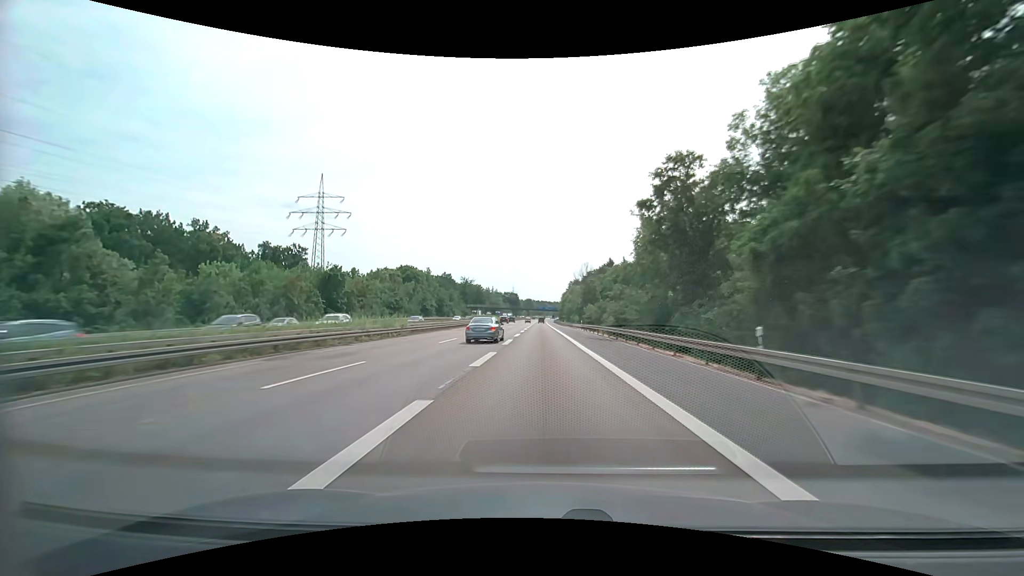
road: motorway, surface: asphalt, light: Day
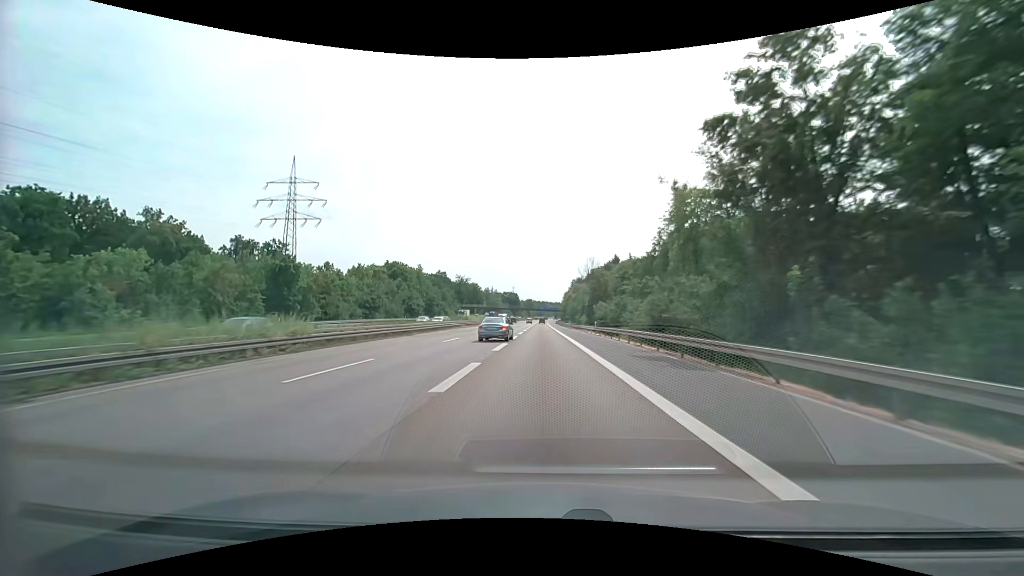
(0.0, +17.0) m; 0°
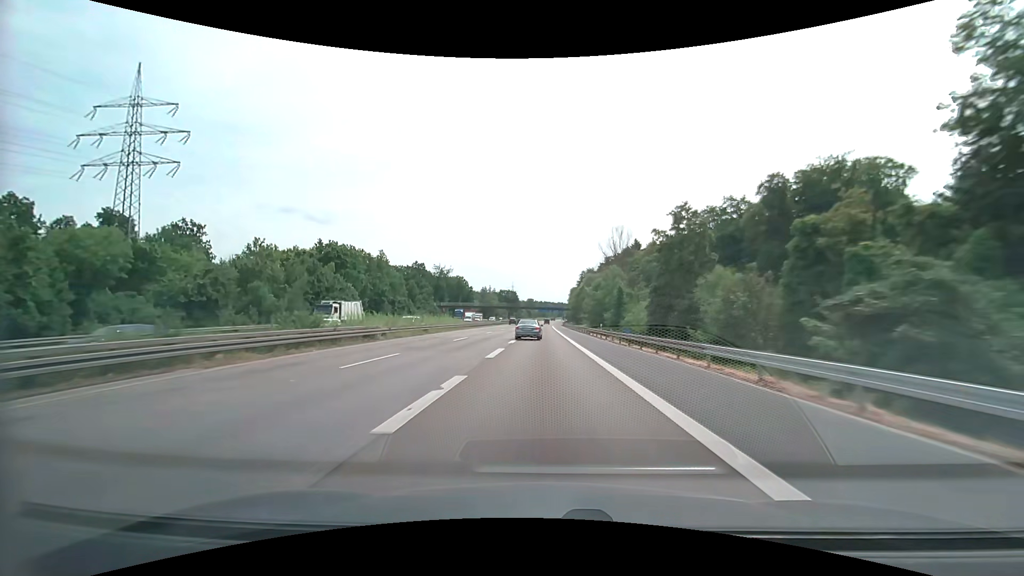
(-0.1, +50.9) m; 0°
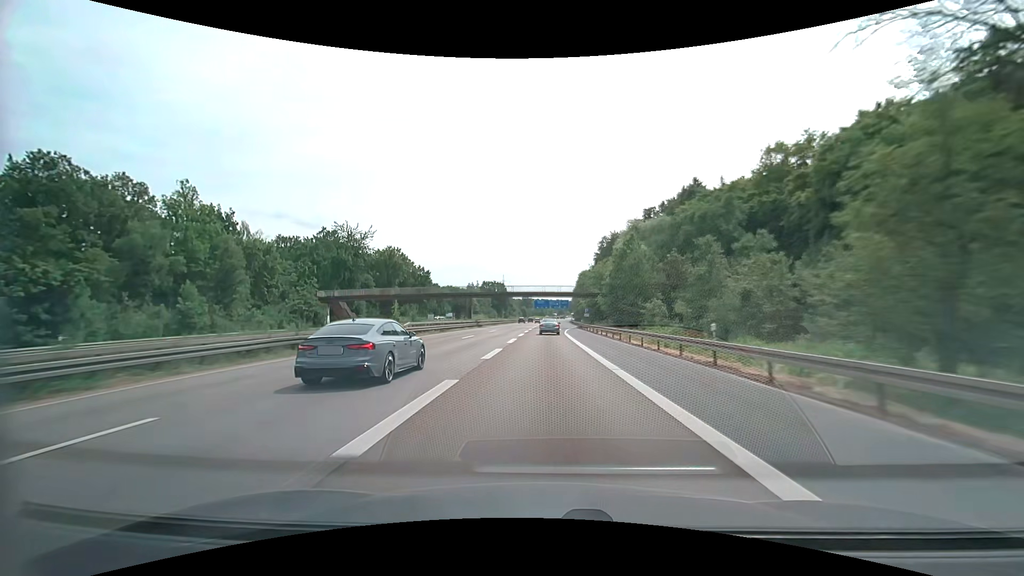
(+0.1, +84.5) m; 0°
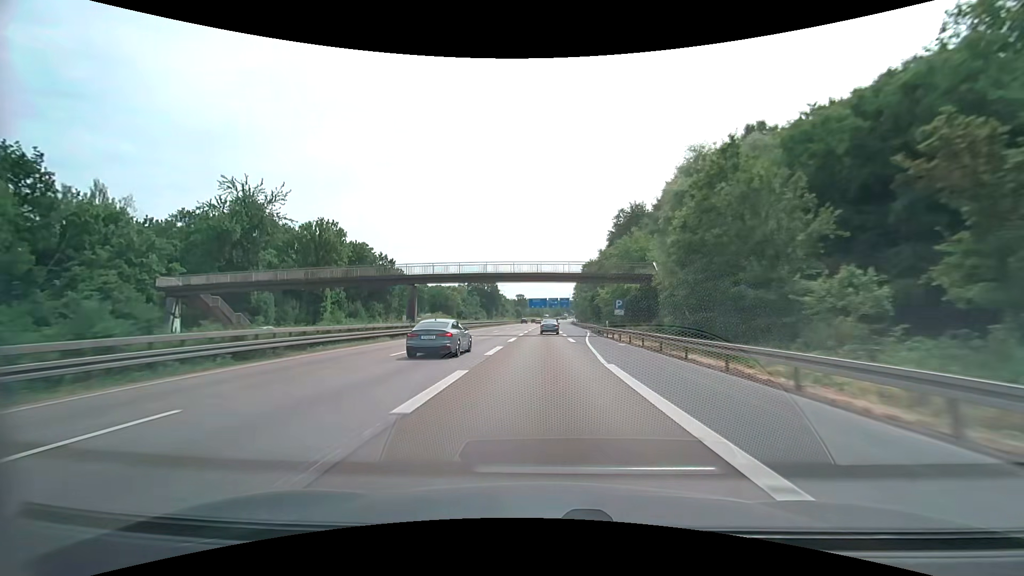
(+0.1, +33.6) m; 0°
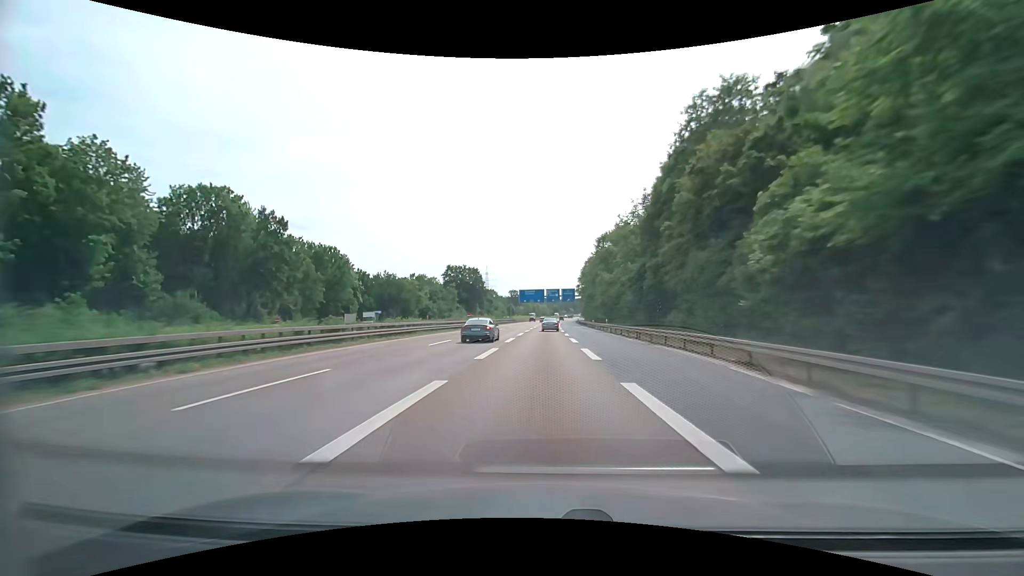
(+0.1, +50.1) m; 0°
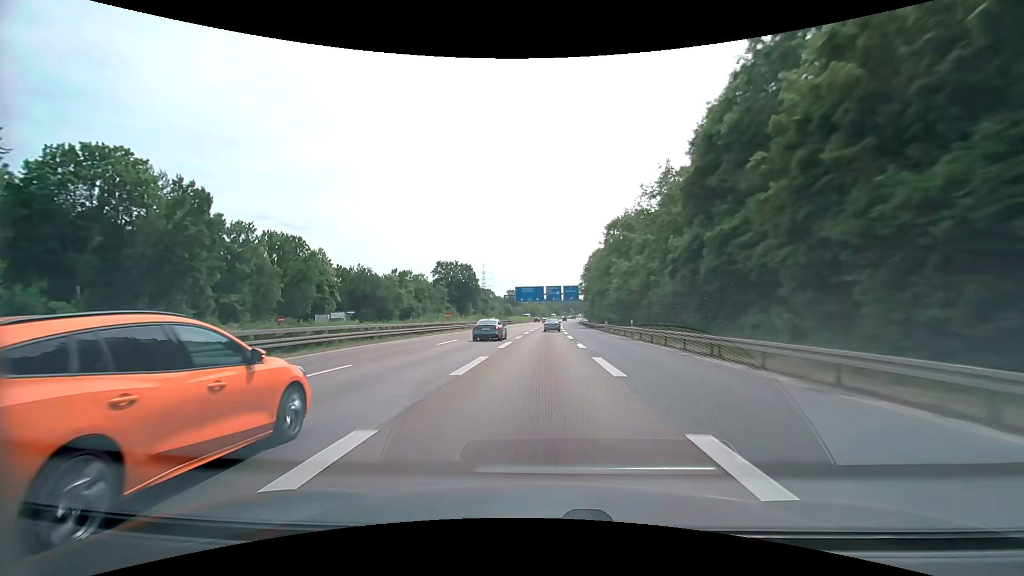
(0.0, +16.6) m; 0°
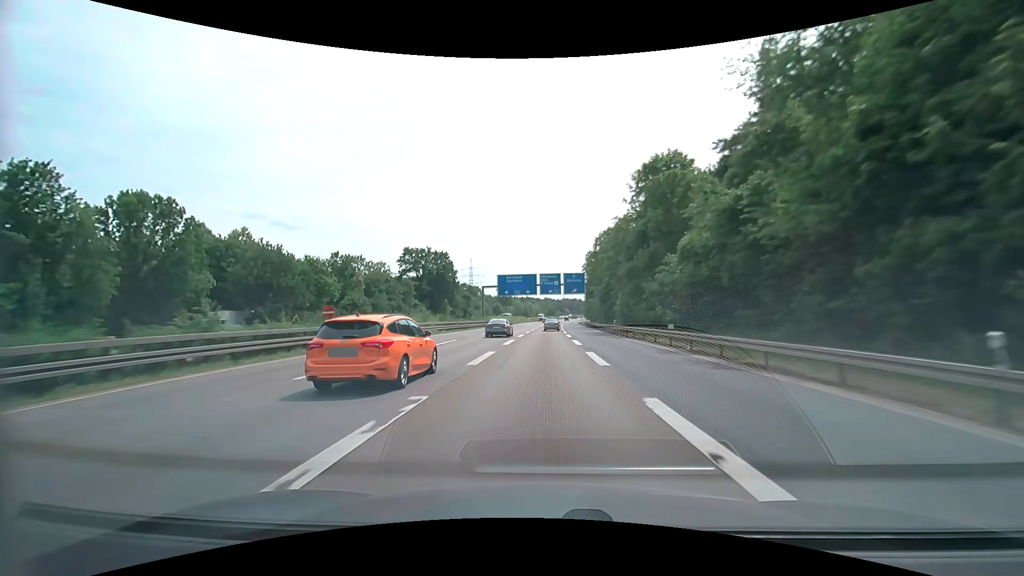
(+0.2, +33.2) m; +1°
(0, +10) (0, +20) (0, +30) (0, +40) (0, +50) (0, +60) (+1, +70) (+1, +80) (+1, +90) (+2, +100) m
